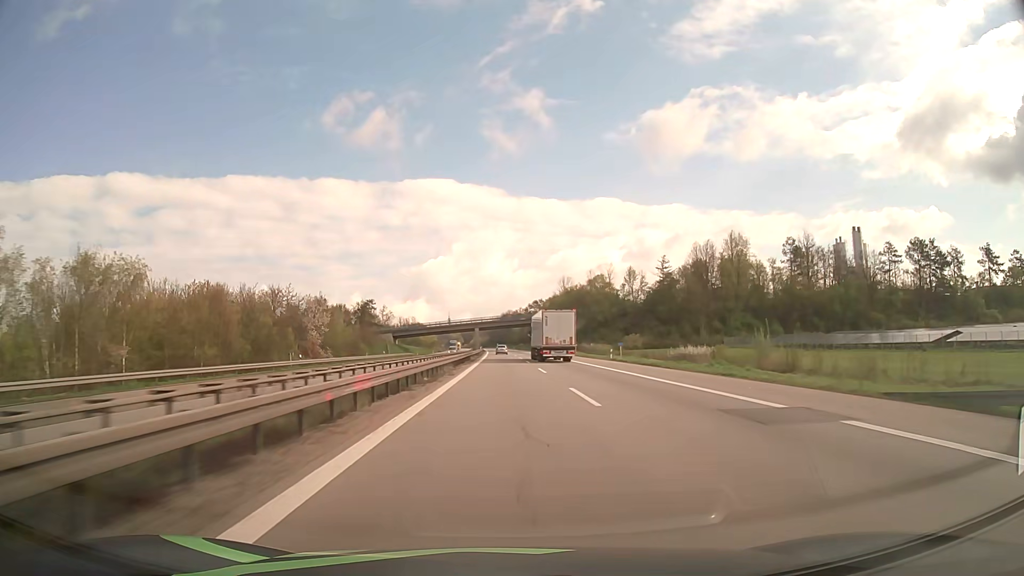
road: motorway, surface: asphalt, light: Day
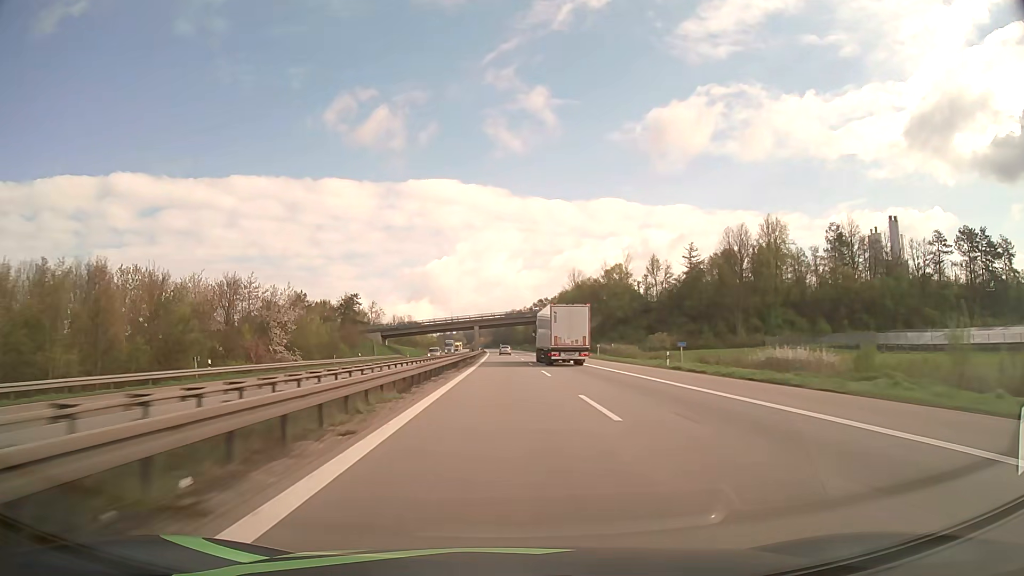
(-0.1, +20.9) m; 0°
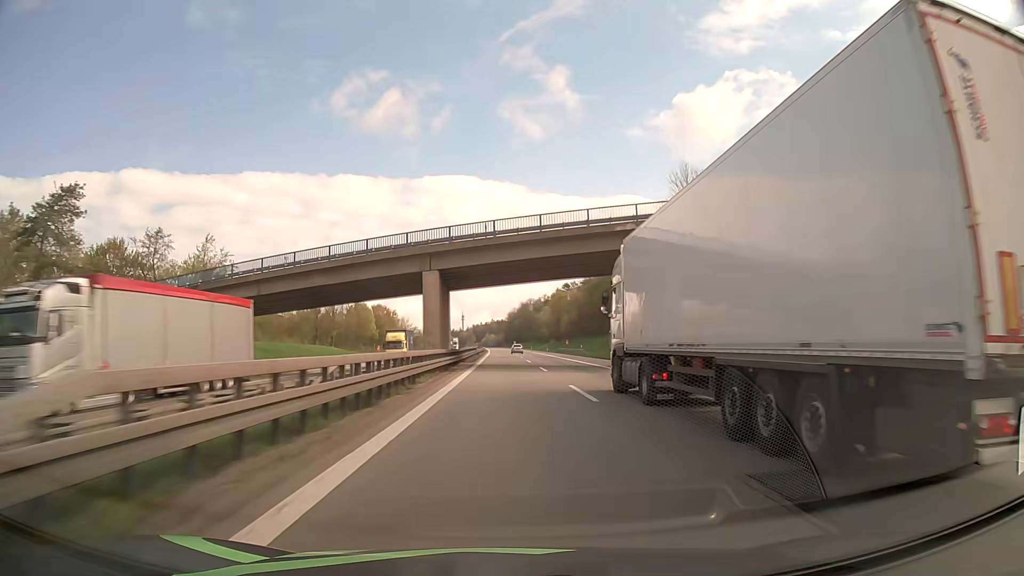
(-1.2, +104.9) m; -1°
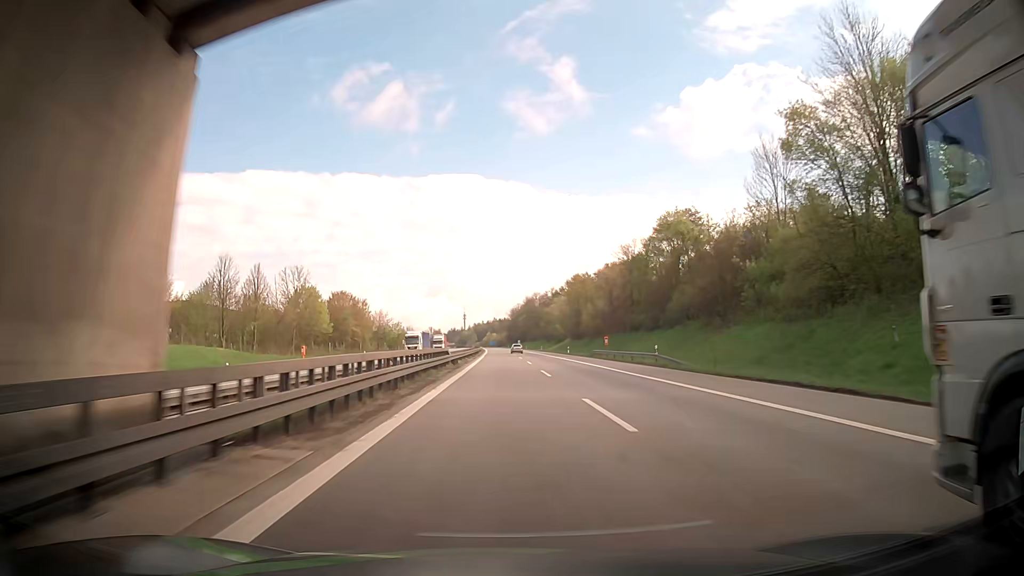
(-0.1, +41.9) m; -1°
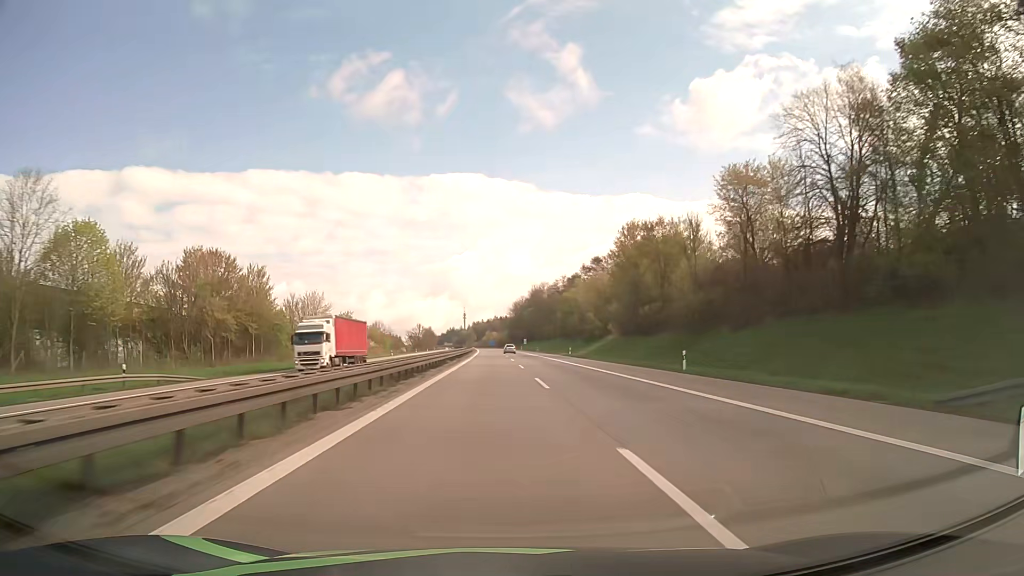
(+0.2, +62.3) m; 0°
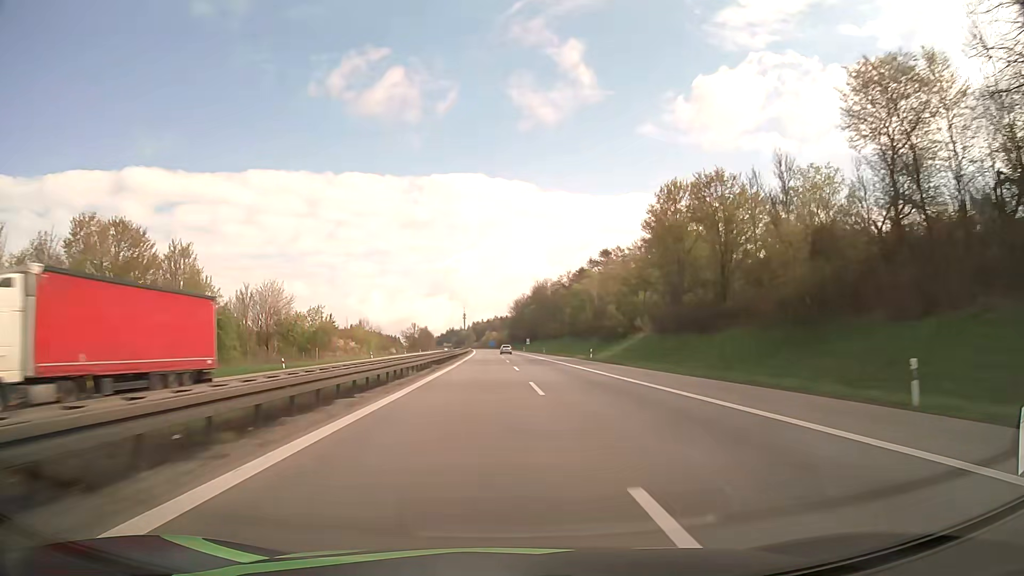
(0.0, +20.6) m; 0°
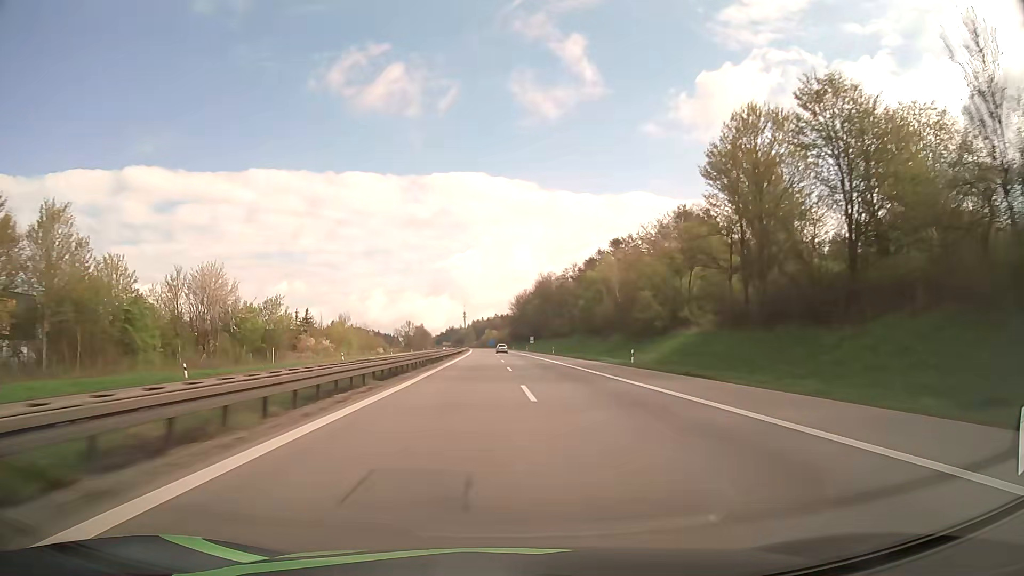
(0.0, +20.5) m; 0°
